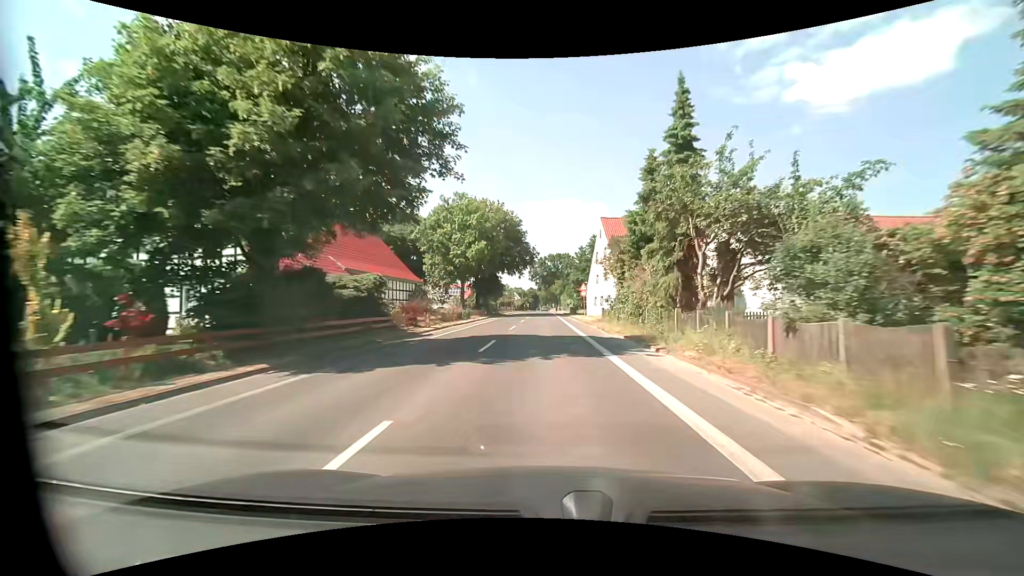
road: tertiary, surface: asphalt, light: Day
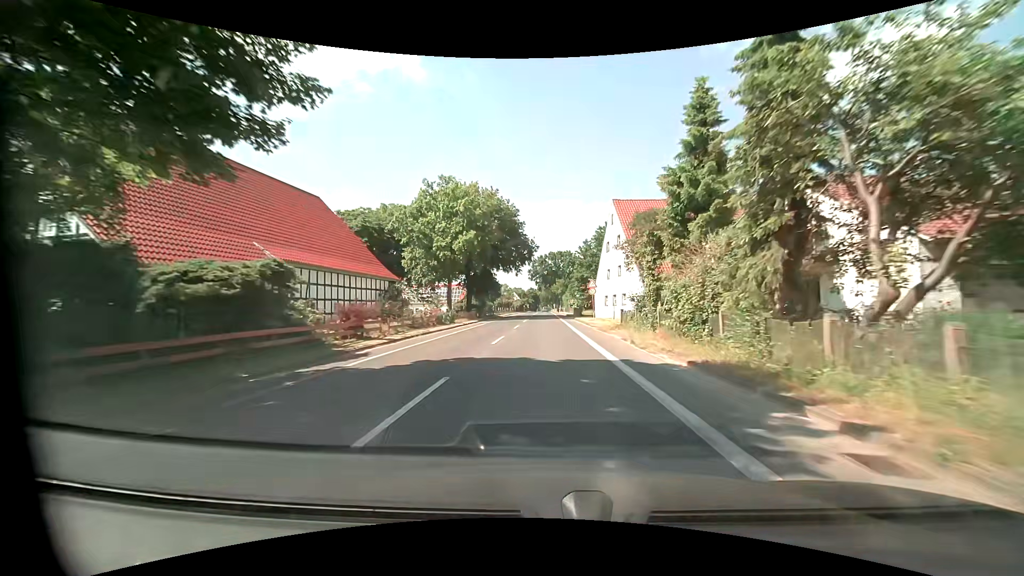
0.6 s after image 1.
(0.0, +8.9) m; -1°
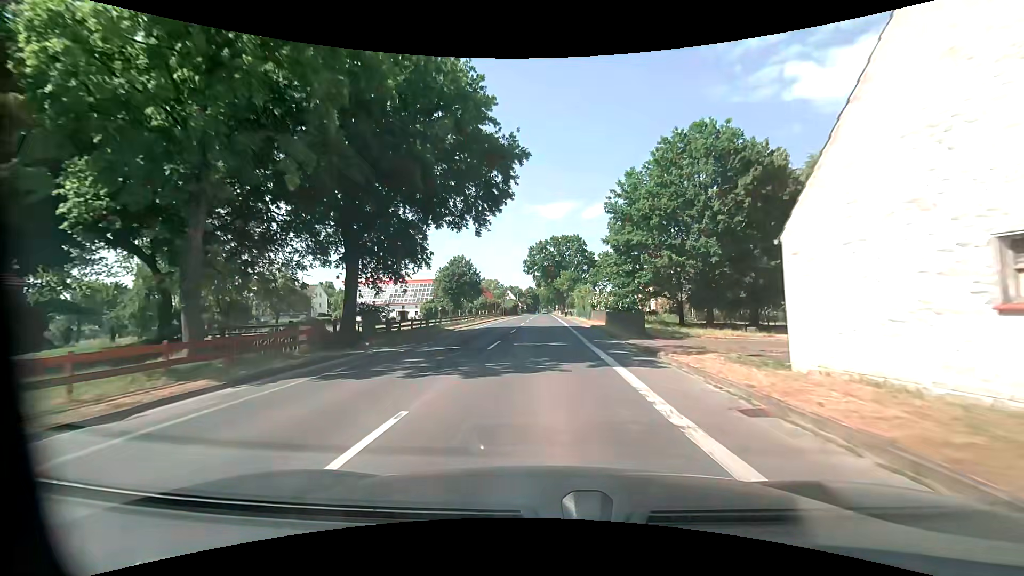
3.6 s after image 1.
(+0.4, +39.5) m; +1°
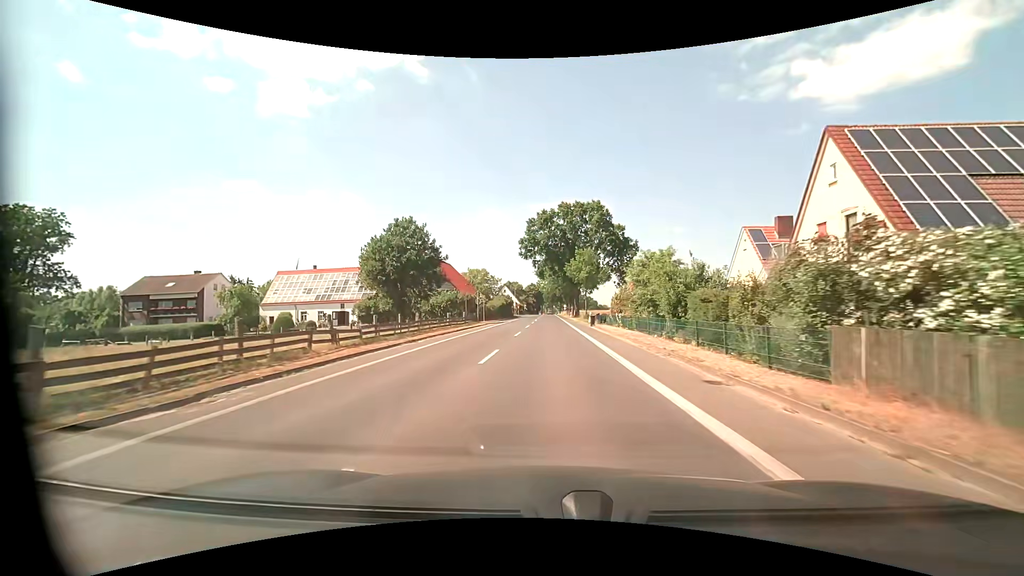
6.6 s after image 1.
(-0.5, +39.5) m; -1°
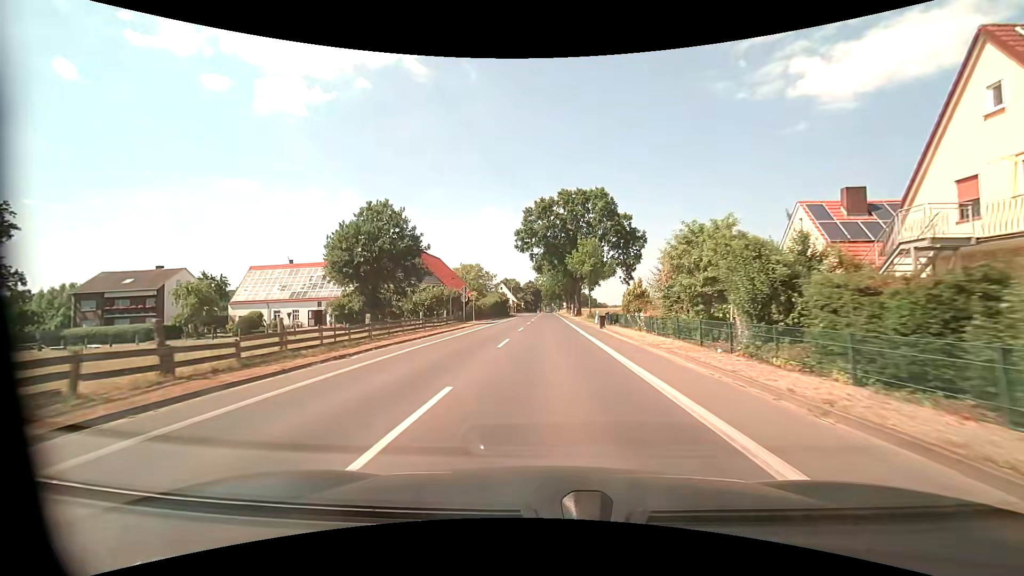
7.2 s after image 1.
(0.0, +8.0) m; 0°
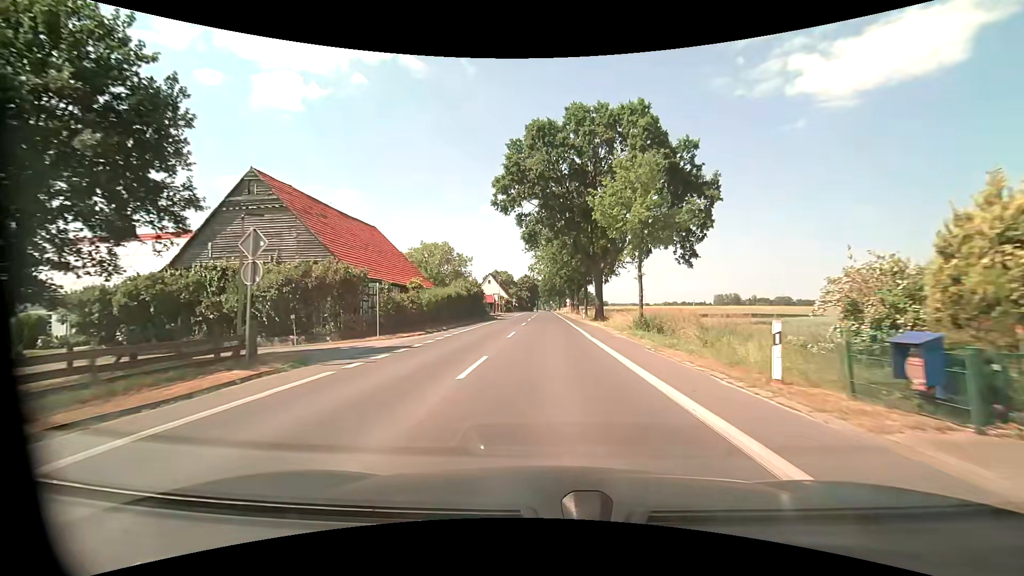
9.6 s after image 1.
(+0.2, +32.2) m; 0°
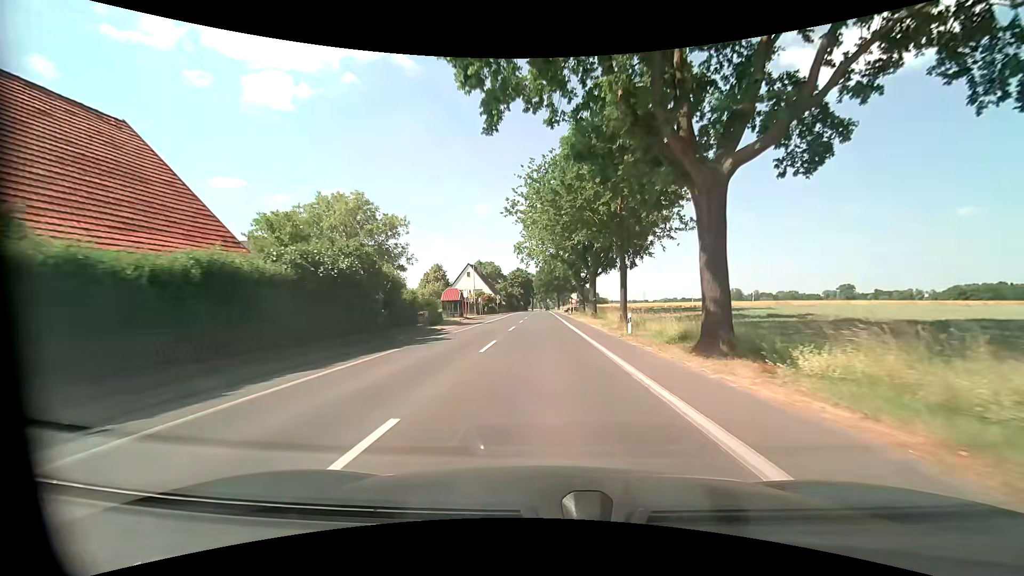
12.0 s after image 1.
(+0.2, +32.3) m; +1°
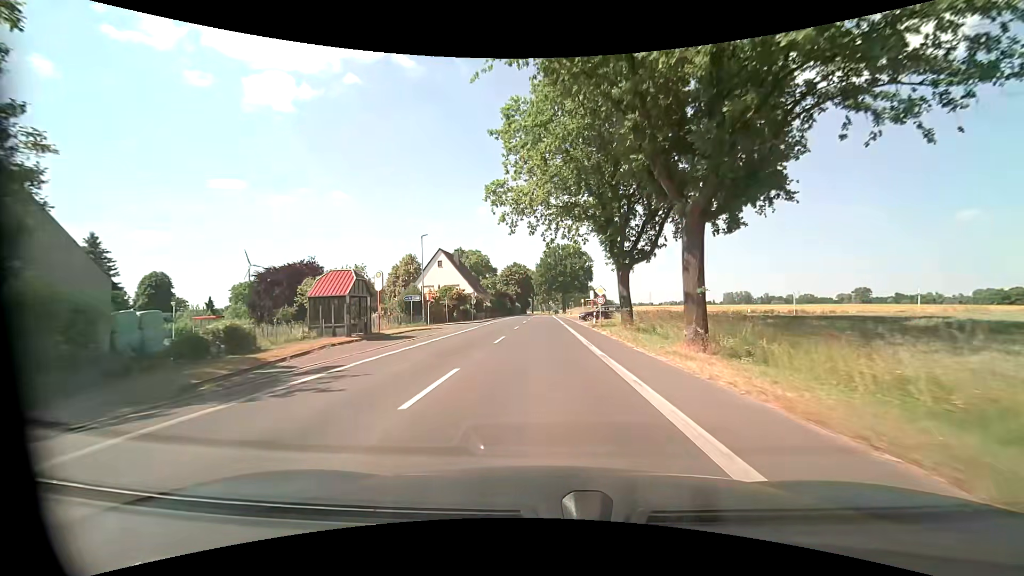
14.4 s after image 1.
(-0.4, +32.3) m; -1°
(0, +10) (0, +20) (0, +30) (0, +40) (0, +50) (0, +60) (0, +70) (0, +80) (0, +90) (0, +100) m
